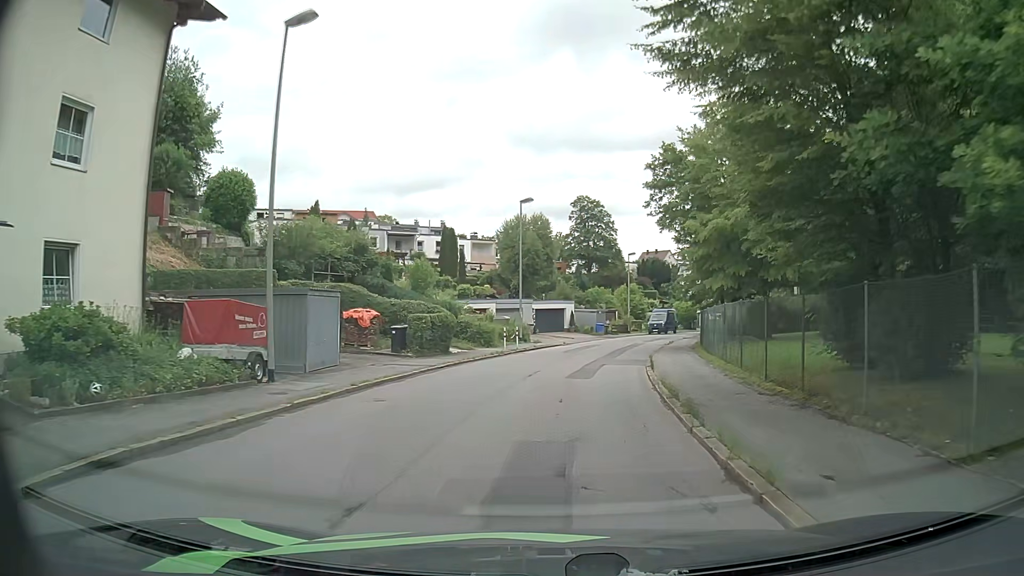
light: Day
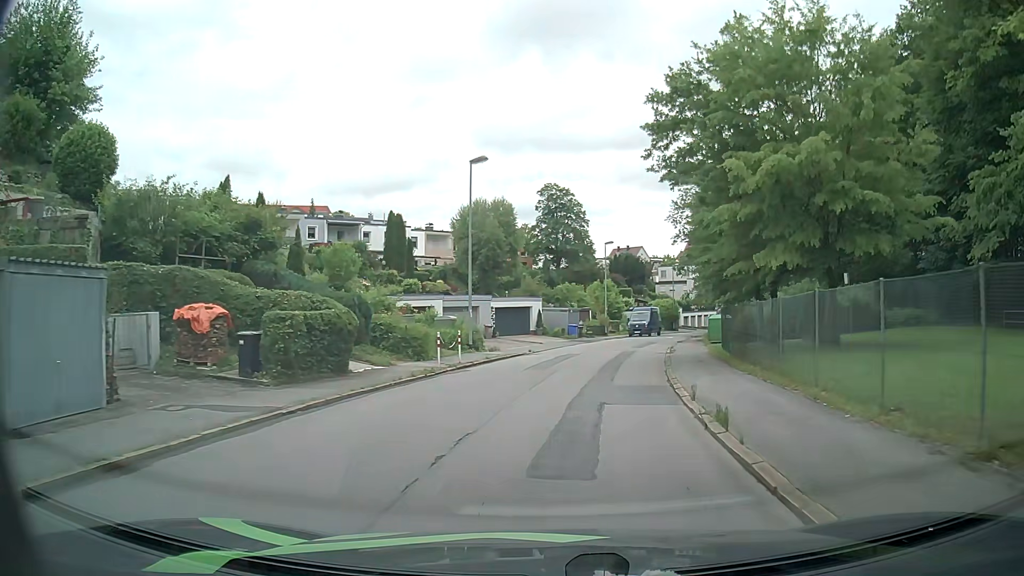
(+0.3, +10.0) m; +4°
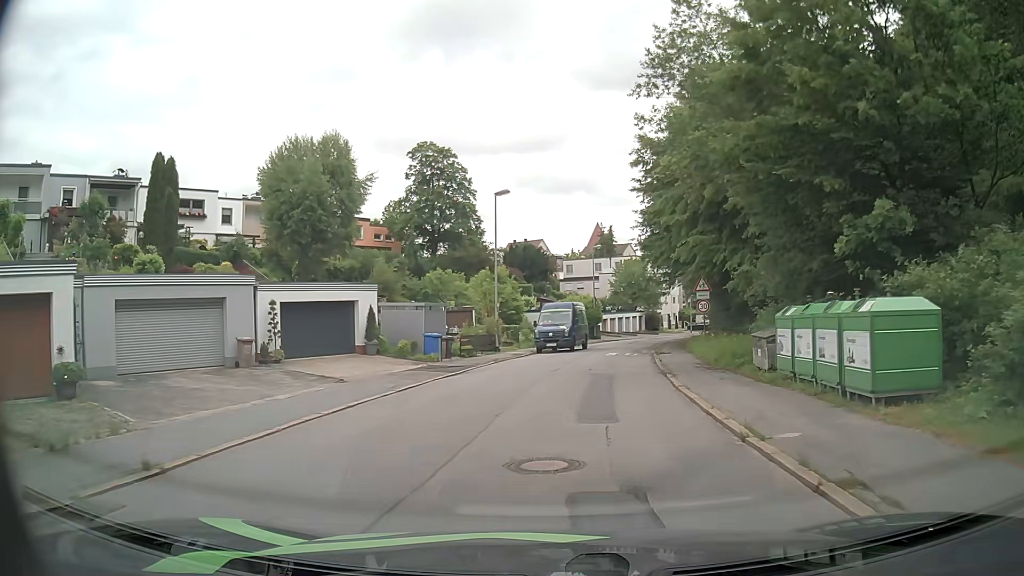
(+1.8, +24.4) m; +8°
(0, +10) (+1, +20) (+3, +30) (+5, +40) (+7, +49) (+10, +59) (+13, +68) (+17, +78) (+22, +87) (+27, +95) m
